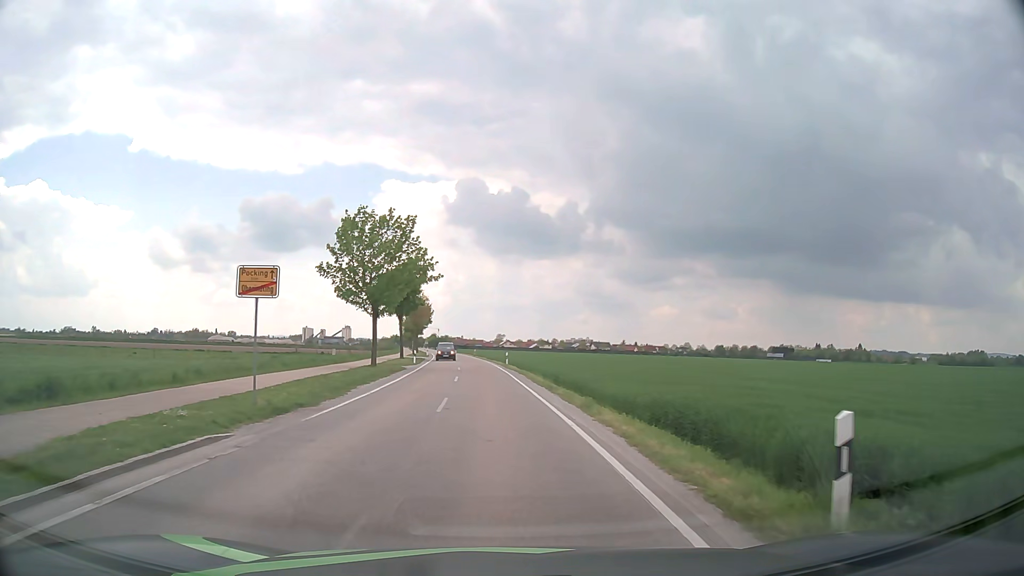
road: tertiary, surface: asphalt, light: Day
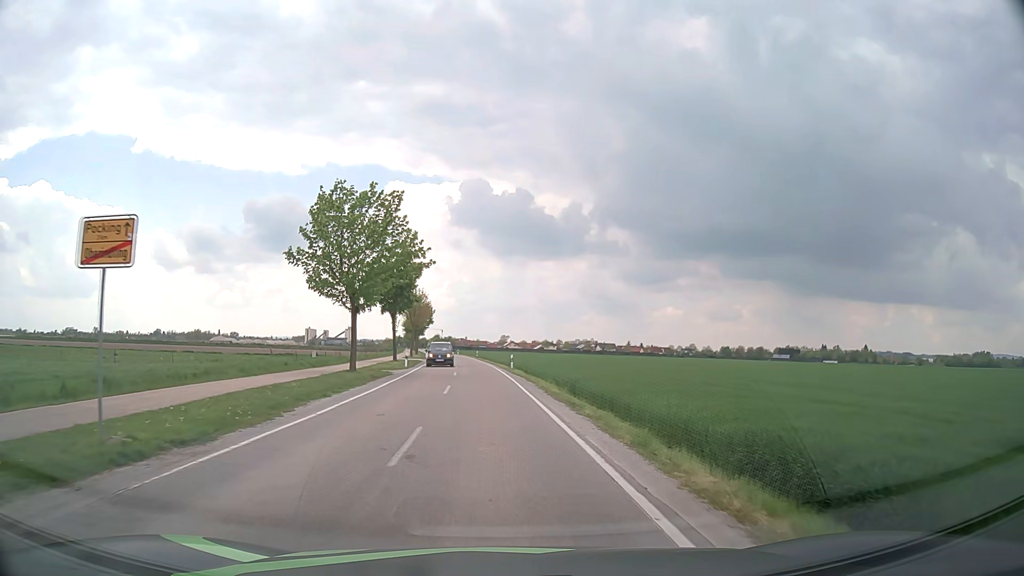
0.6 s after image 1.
(0.0, +6.3) m; 0°
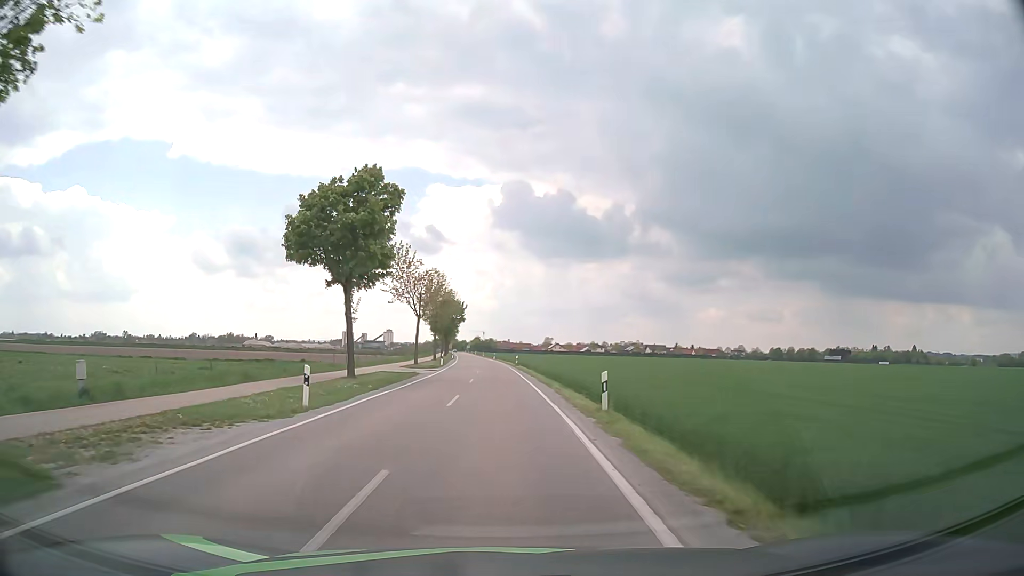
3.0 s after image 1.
(-0.7, +28.4) m; -4°
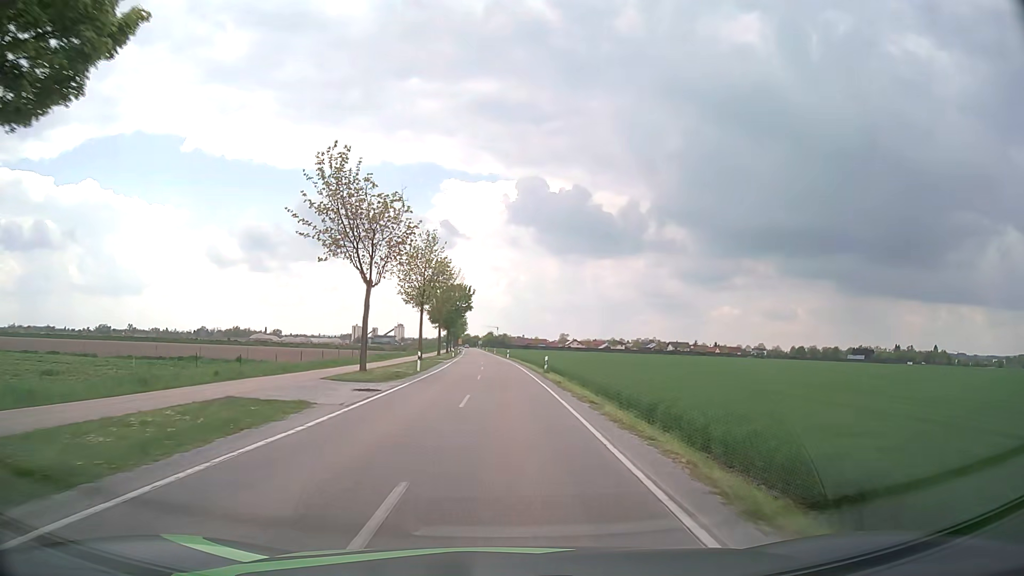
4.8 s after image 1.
(-0.3, +25.1) m; -1°
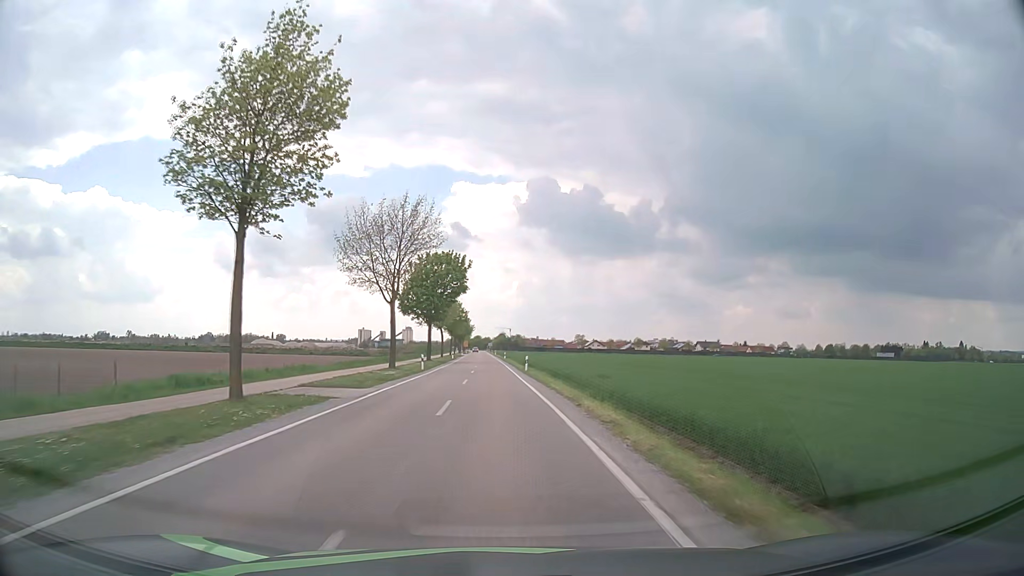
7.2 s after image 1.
(0.0, +38.3) m; -1°
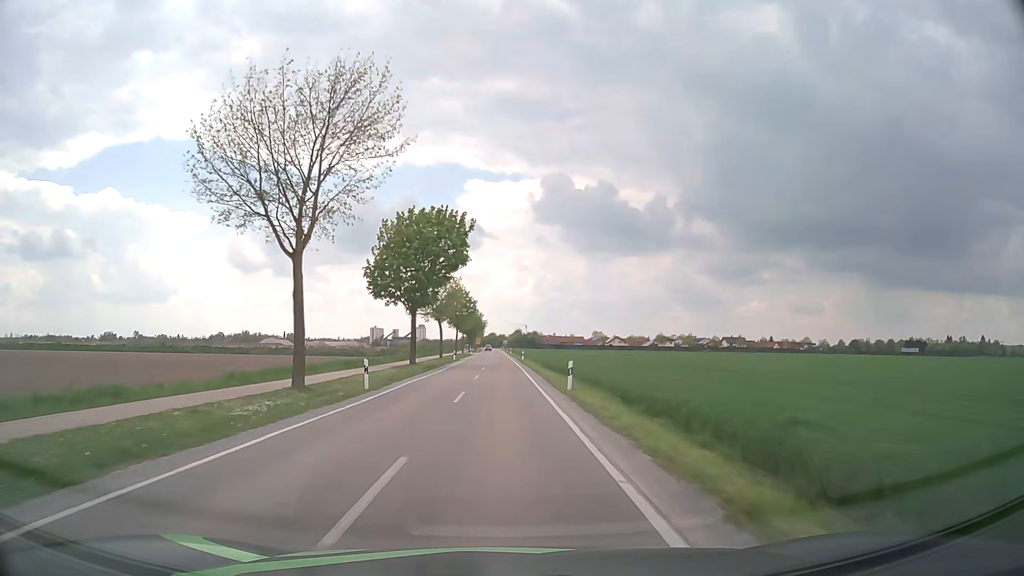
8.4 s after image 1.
(-0.3, +21.0) m; -2°
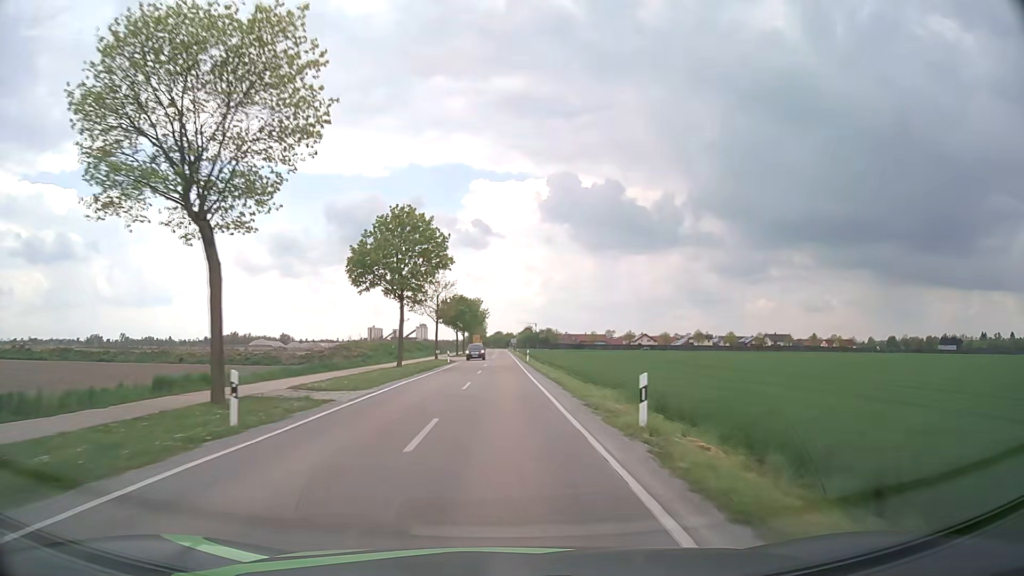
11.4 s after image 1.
(+0.1, +56.2) m; 0°
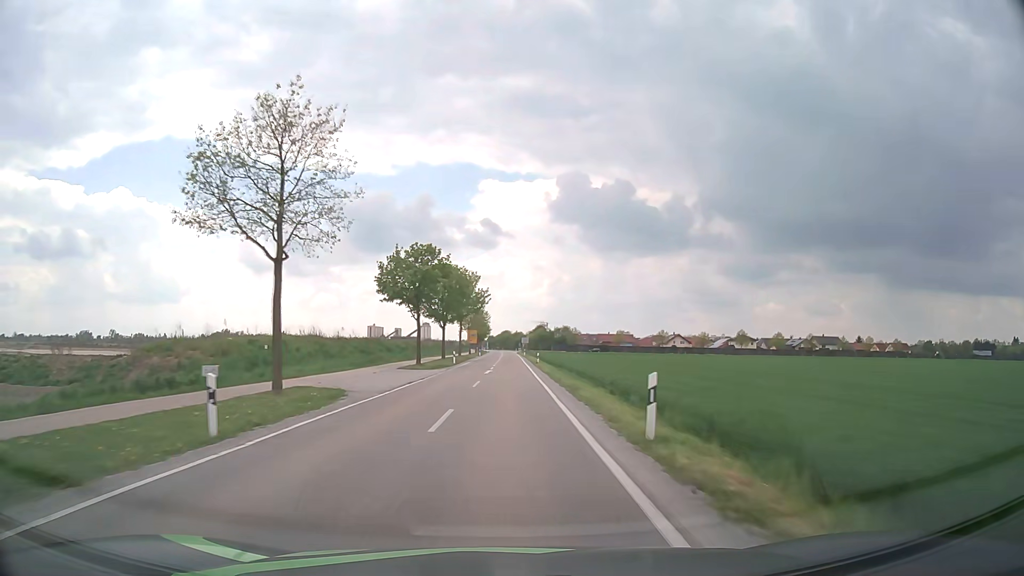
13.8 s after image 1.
(-0.2, +46.2) m; -1°
(0, +10) (0, +20) (0, +30) (0, +40) (+1, +50) (+1, +60) (+1, +70) (+1, +80) (+1, +90) (+1, +100) m
